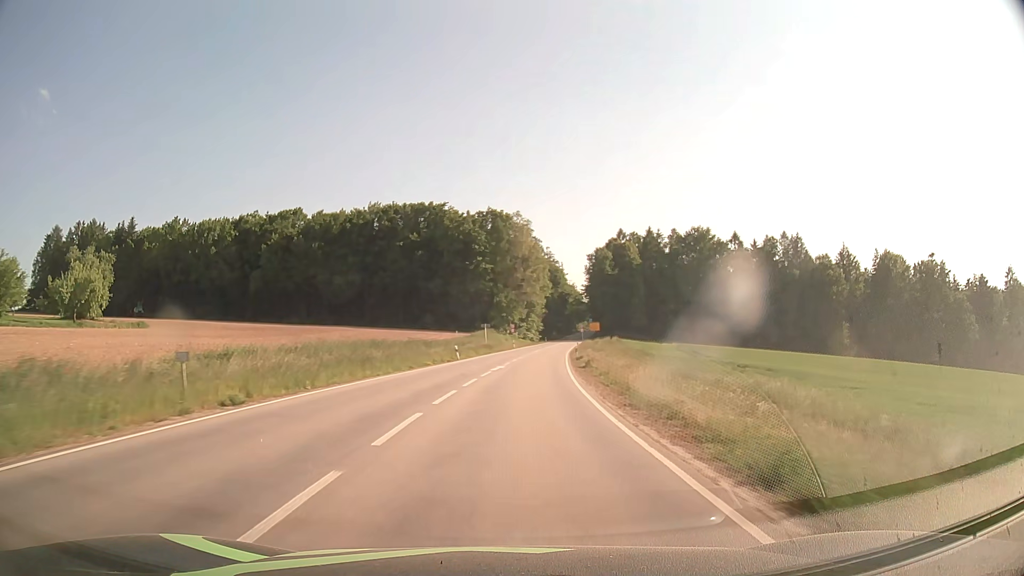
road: secondary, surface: asphalt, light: Day
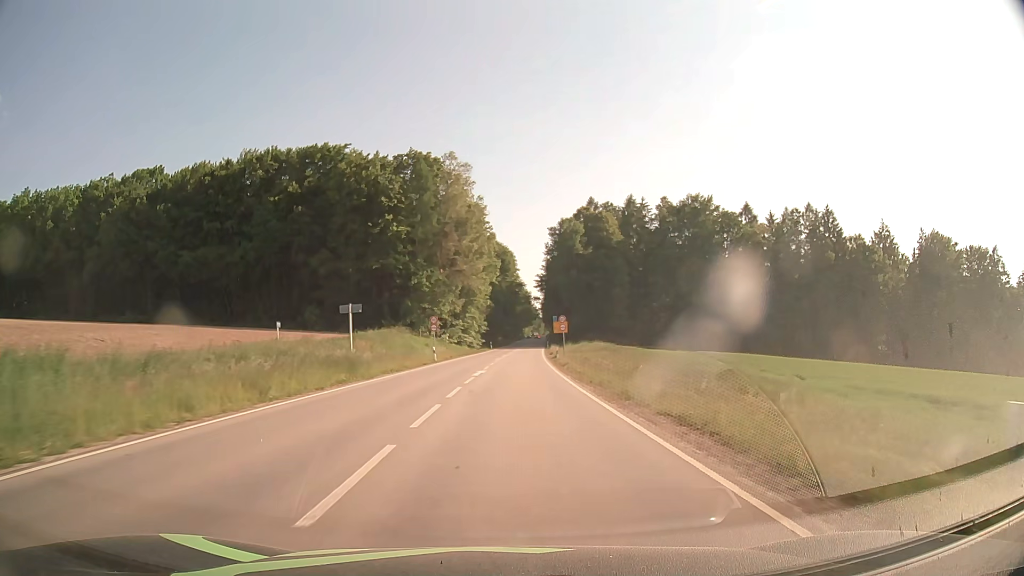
(+1.9, +45.7) m; +5°
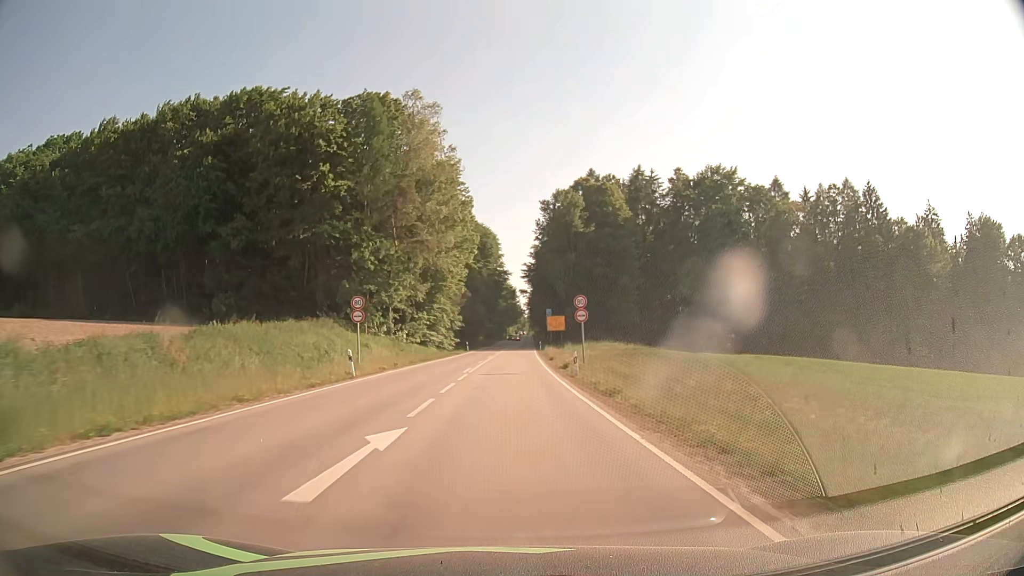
(+0.3, +22.6) m; +1°
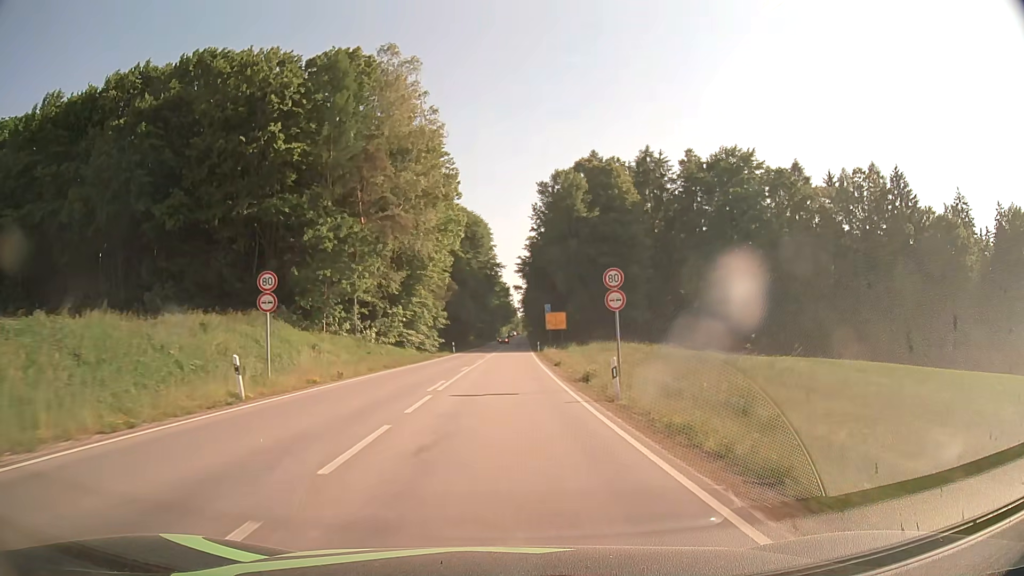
(+0.1, +11.2) m; +1°
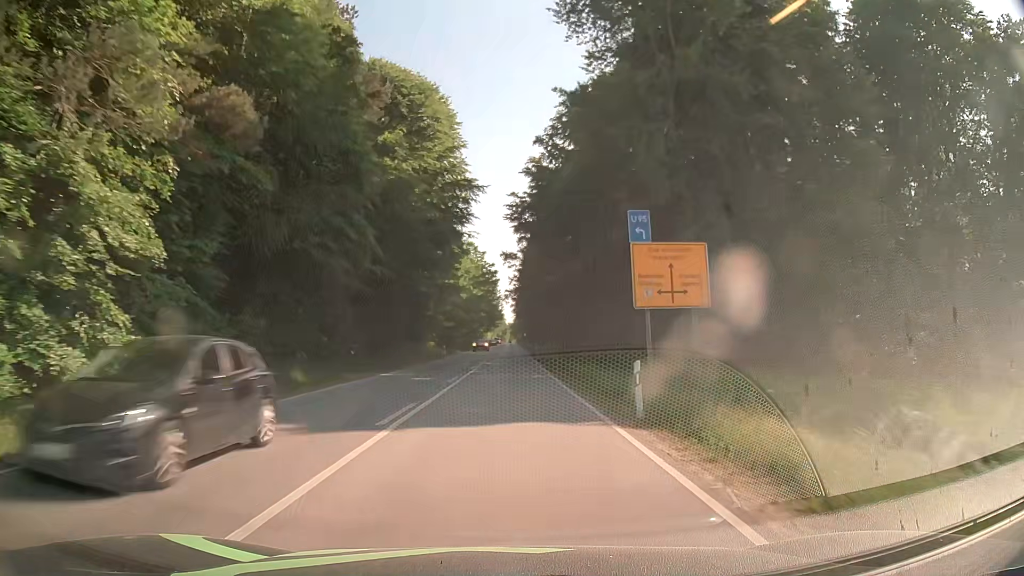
(+0.5, +55.4) m; +1°
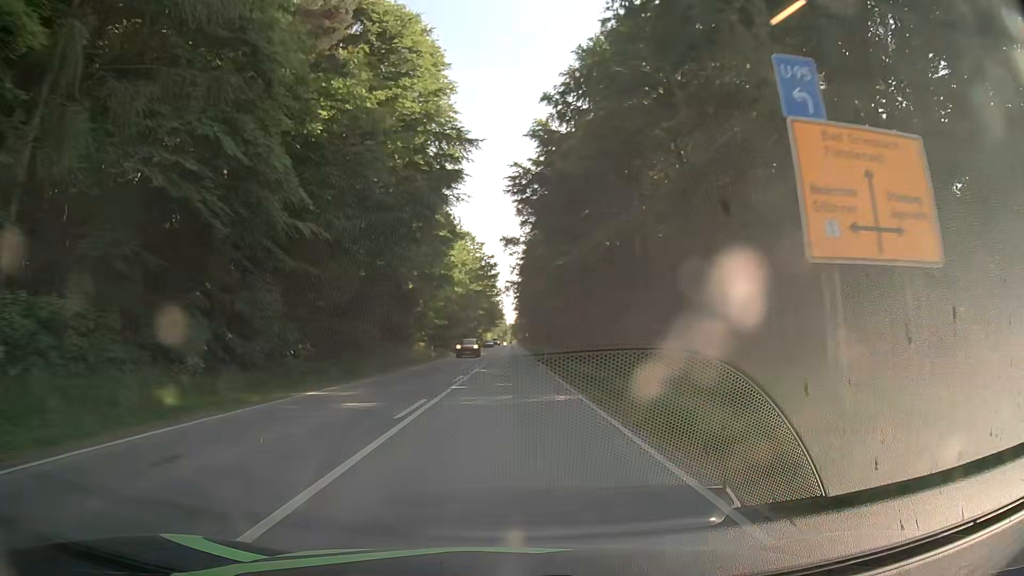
(0.0, +11.0) m; 0°
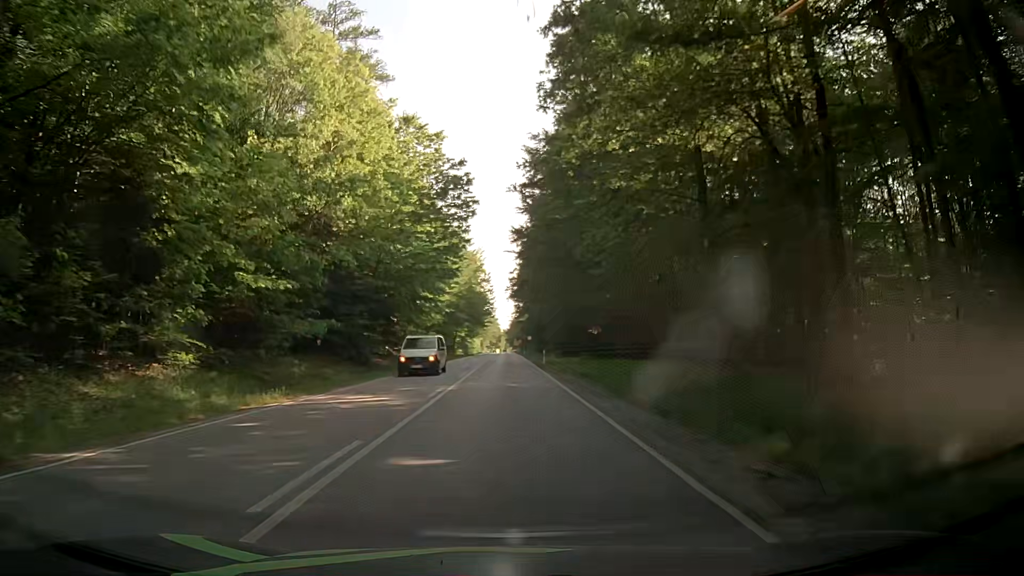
(+0.4, +54.7) m; +1°
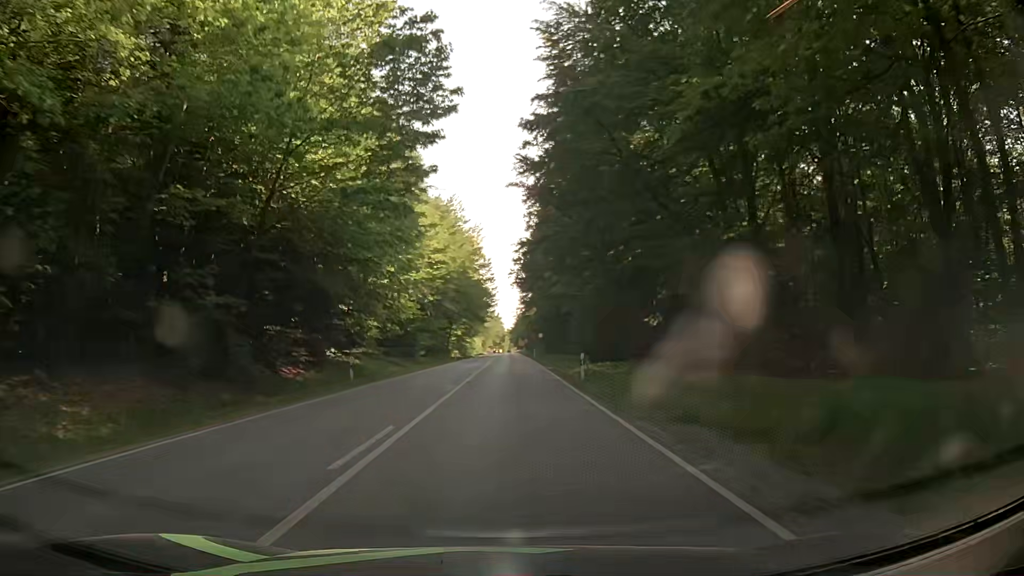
(-0.5, +21.9) m; -1°
(0, +10) (0, +20) (0, +30) (0, +40) (0, +50) (0, +60) (0, +70) (-1, +80) (-1, +90) (-1, +100) m
